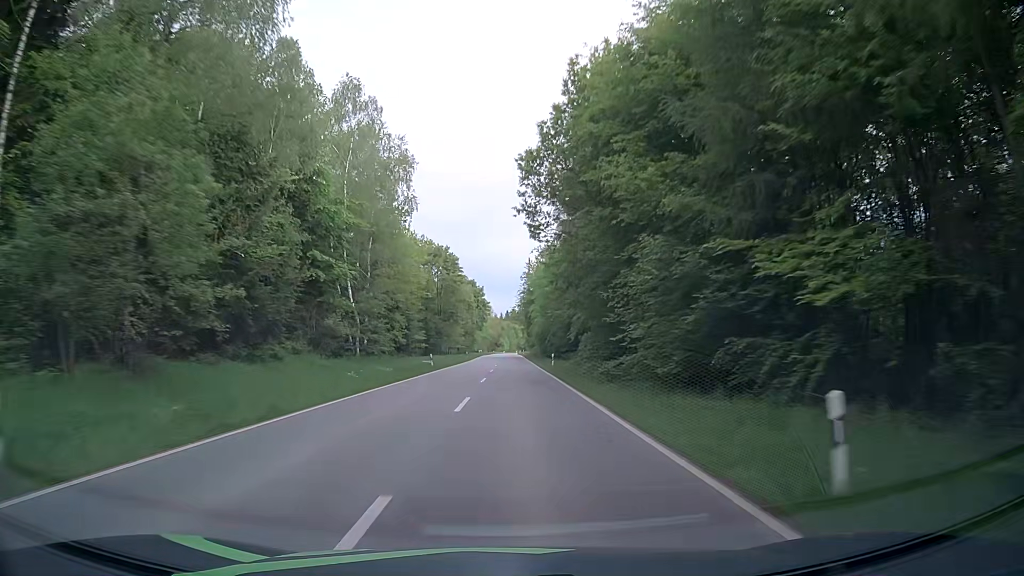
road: secondary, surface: asphalt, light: Day
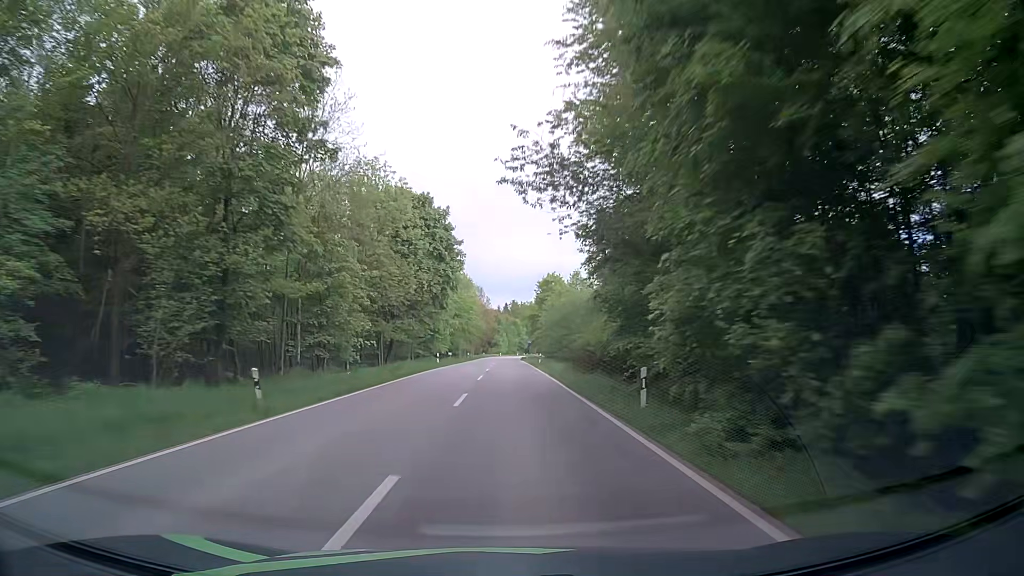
(+0.5, +71.6) m; 0°
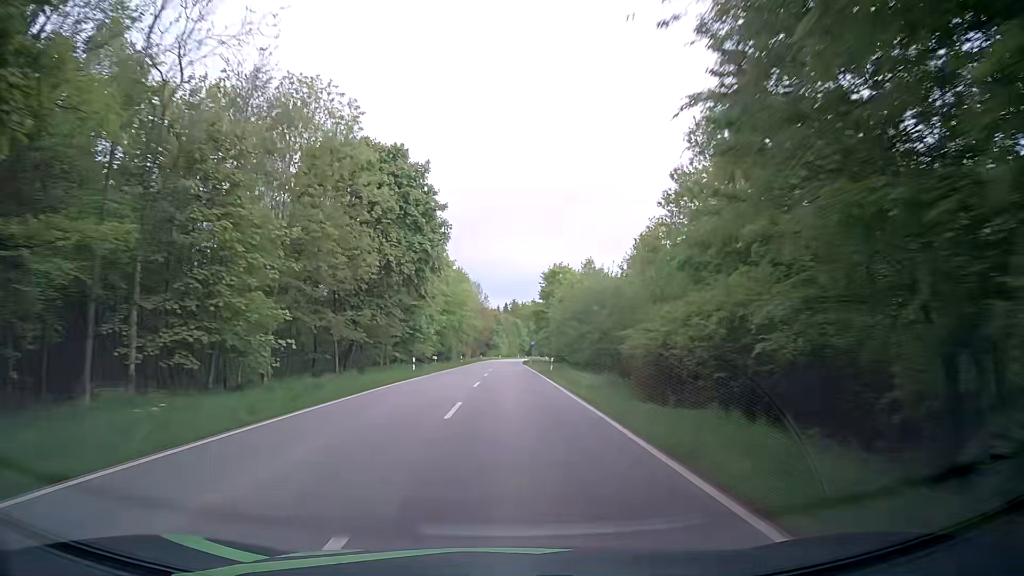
(+0.1, +14.4) m; 0°
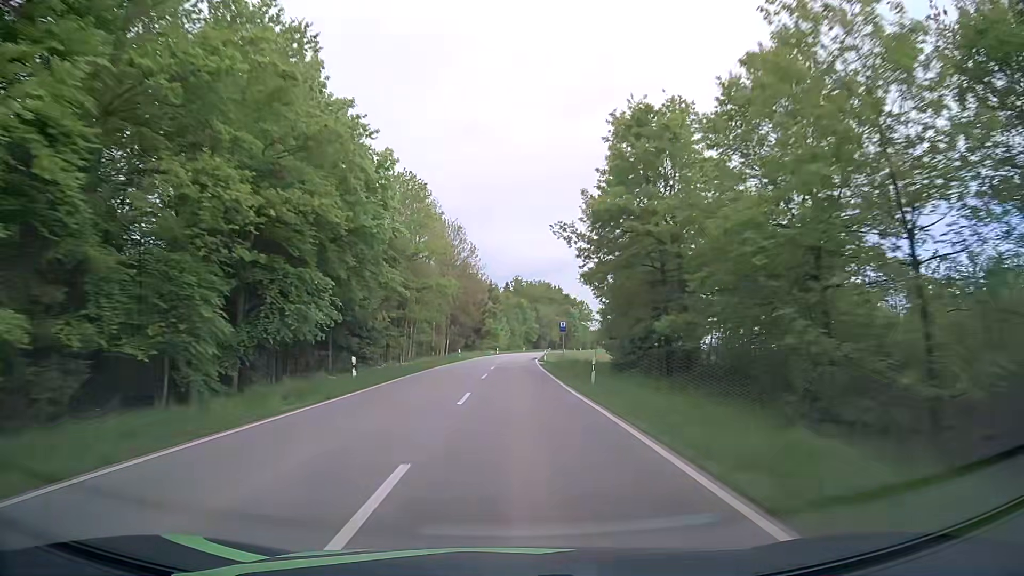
(0.0, +57.2) m; 0°
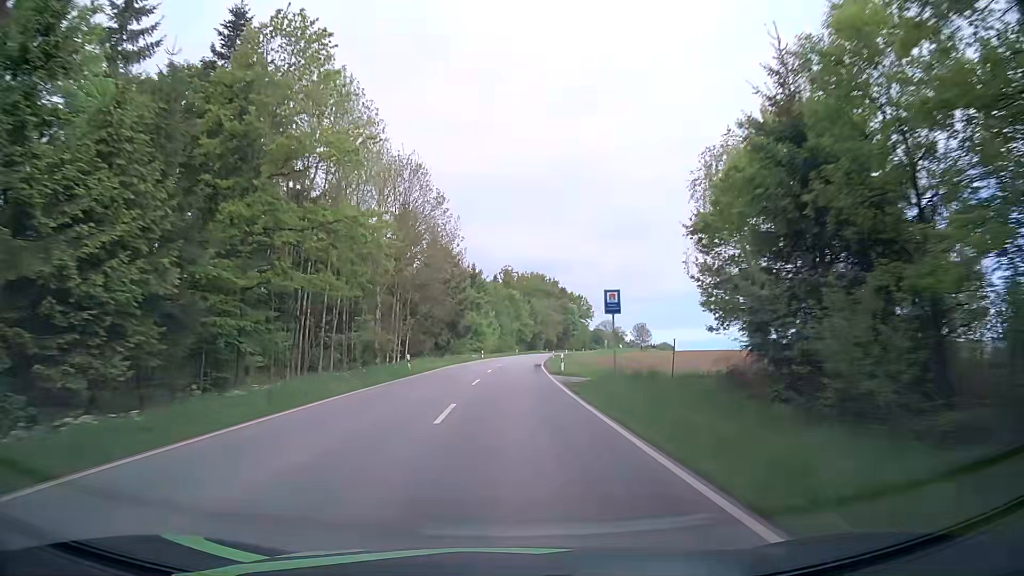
(+0.2, +28.2) m; +1°
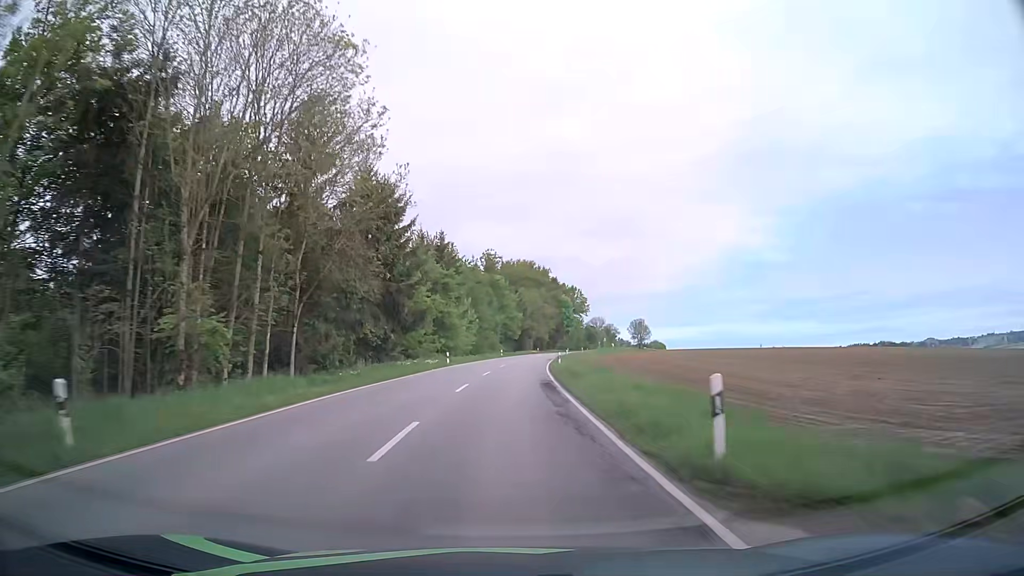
(+0.3, +28.0) m; +1°
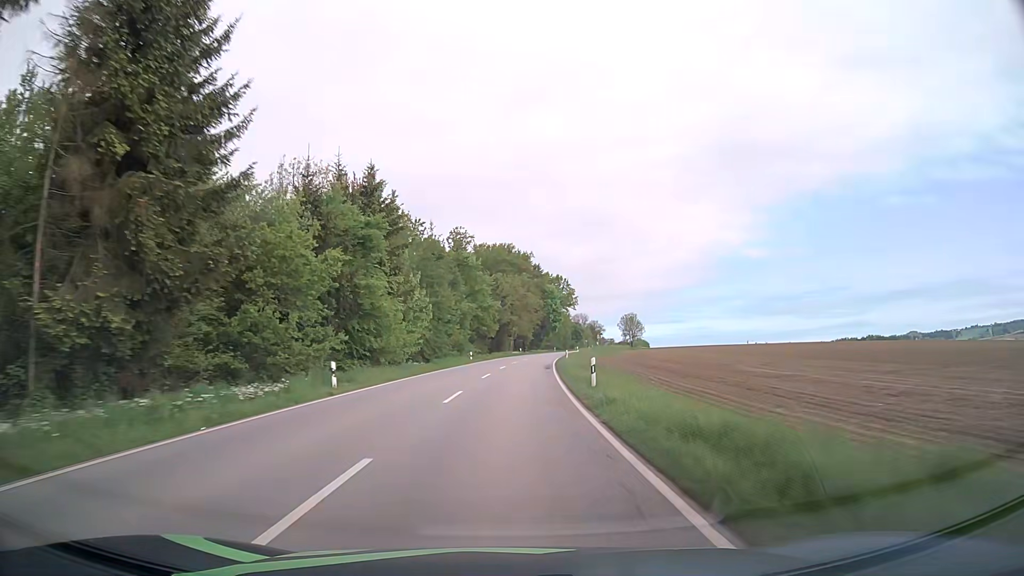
(+0.4, +28.0) m; +2°
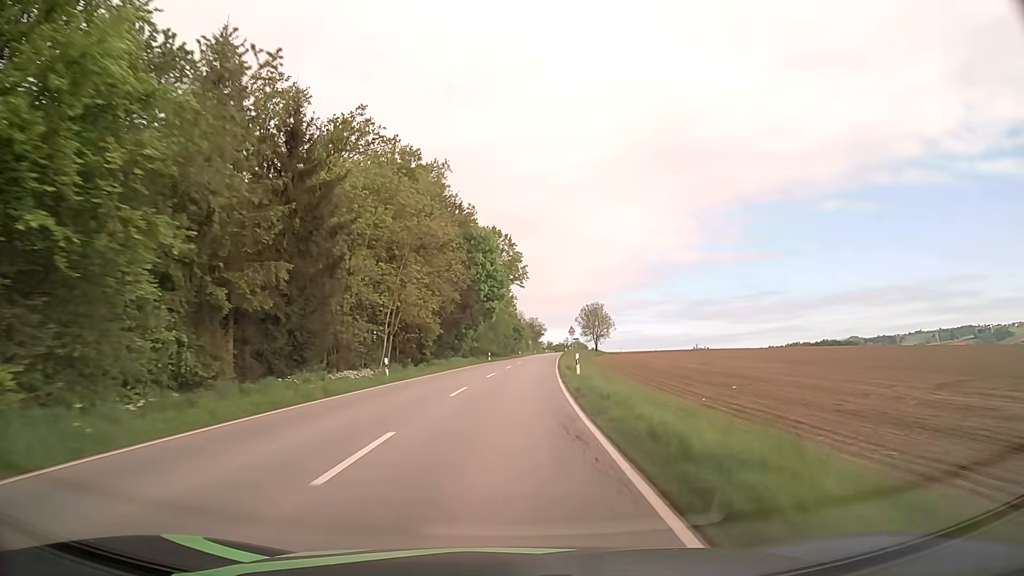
(+3.8, +69.9) m; +6°
(0, +10) (0, +20) (+1, +30) (+1, +40) (+2, +50) (+2, +60) (+3, +70) (+4, +80) (+5, +90) (+6, +100) m
